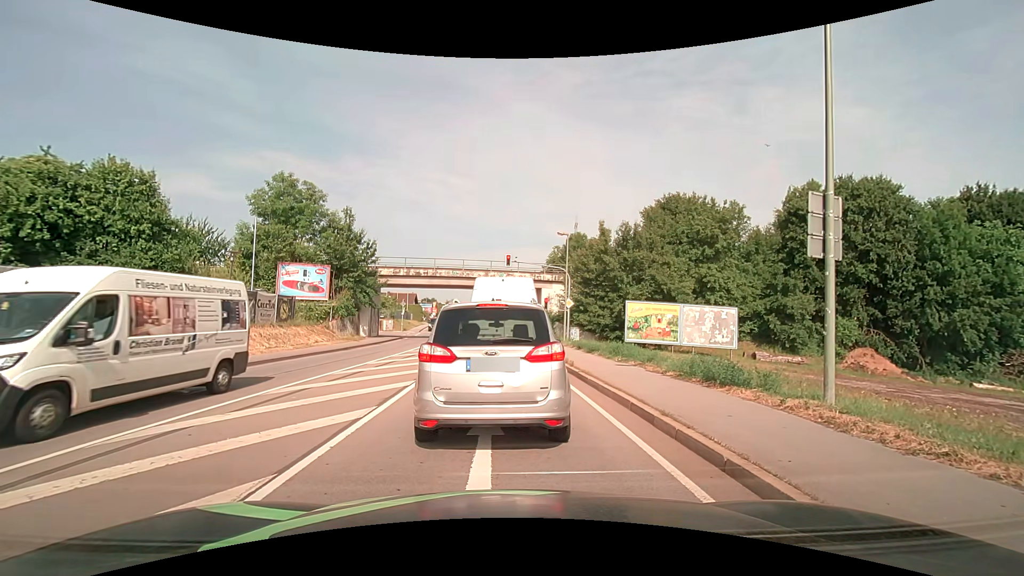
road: primary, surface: asphalt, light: Day
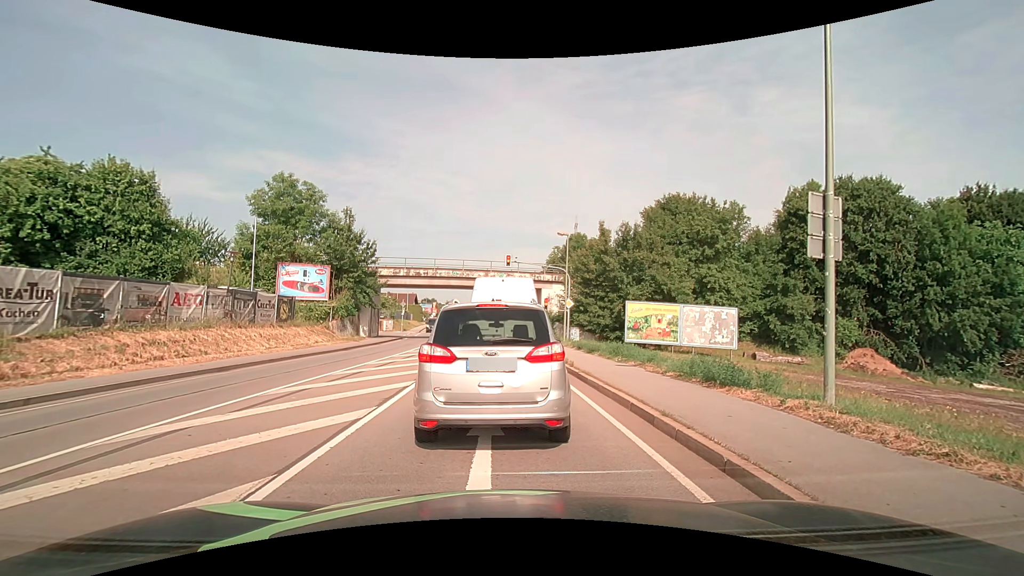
(0.0, +0.1) m; 0°
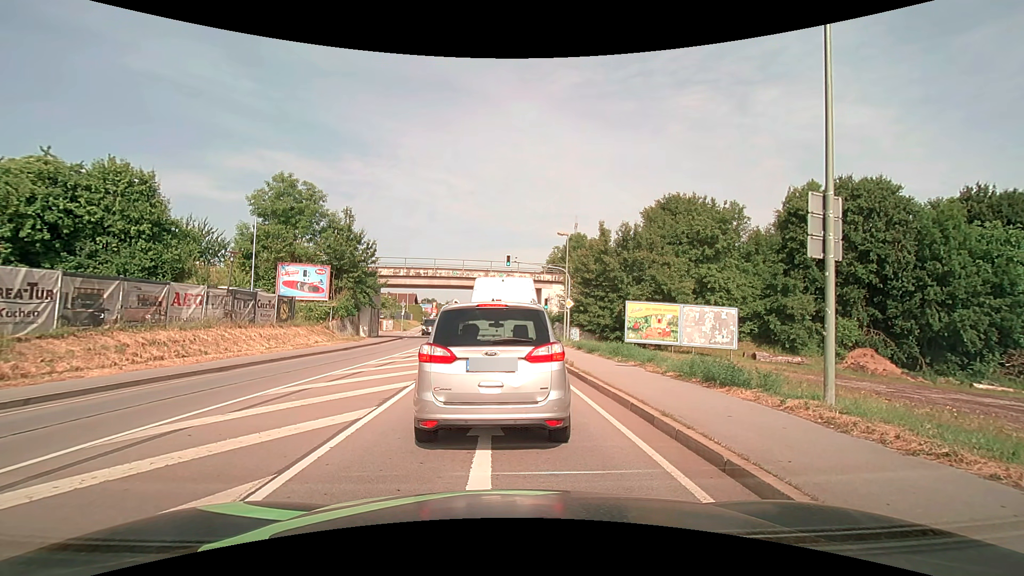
(0.0, 0.0) m; 0°
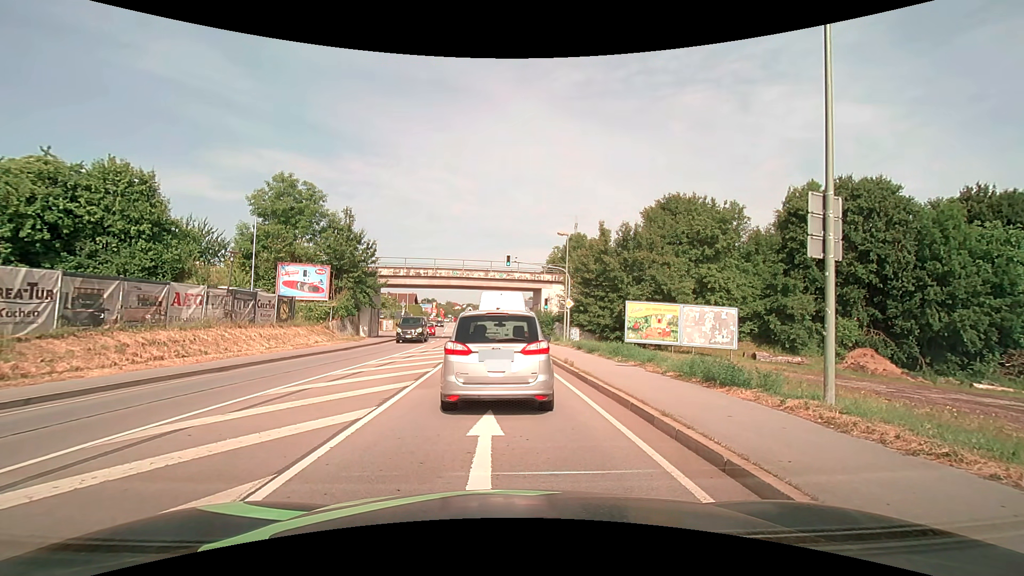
(0.0, 0.0) m; 0°
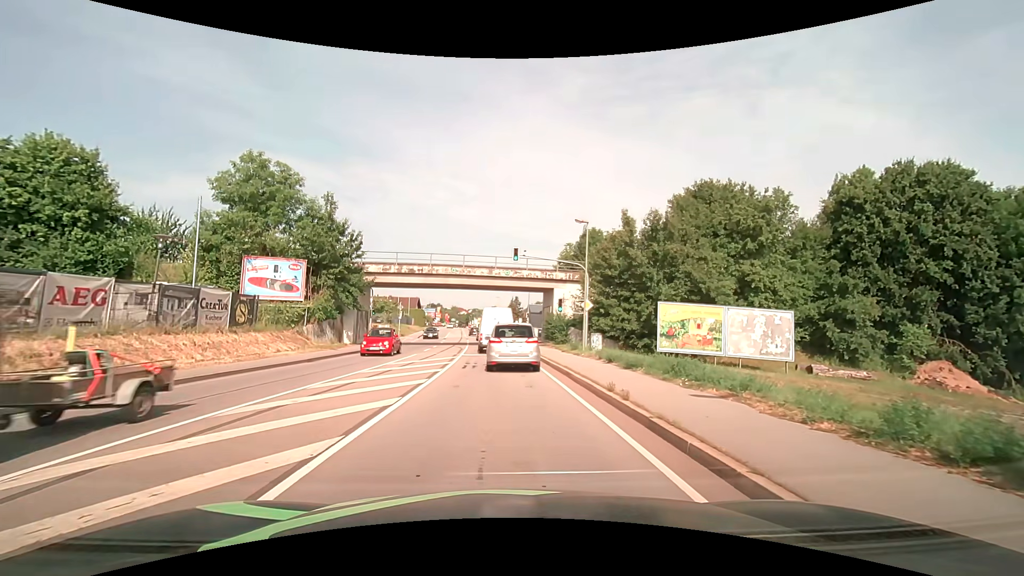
(+0.1, +6.6) m; +1°
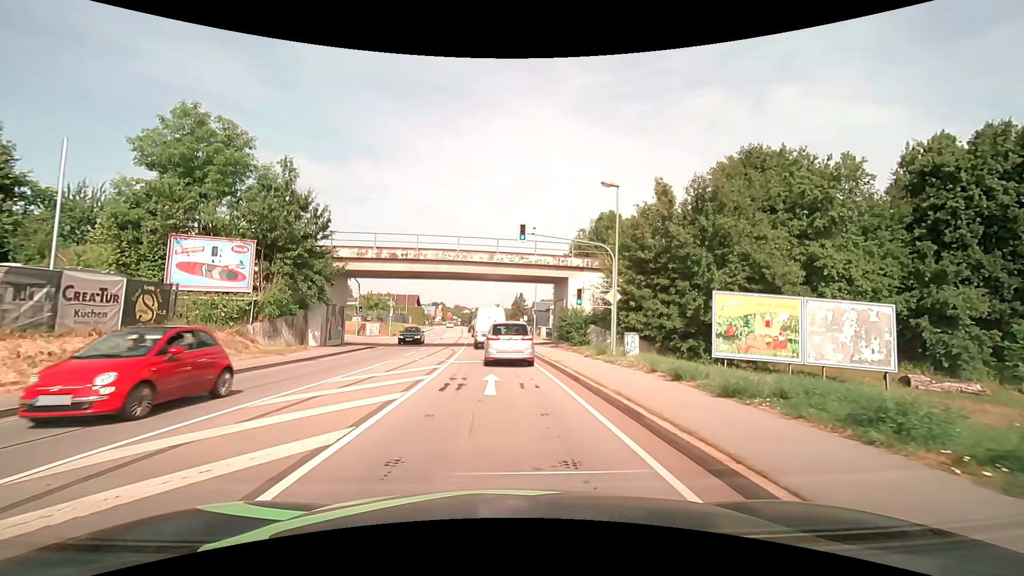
(-0.1, +7.5) m; -1°
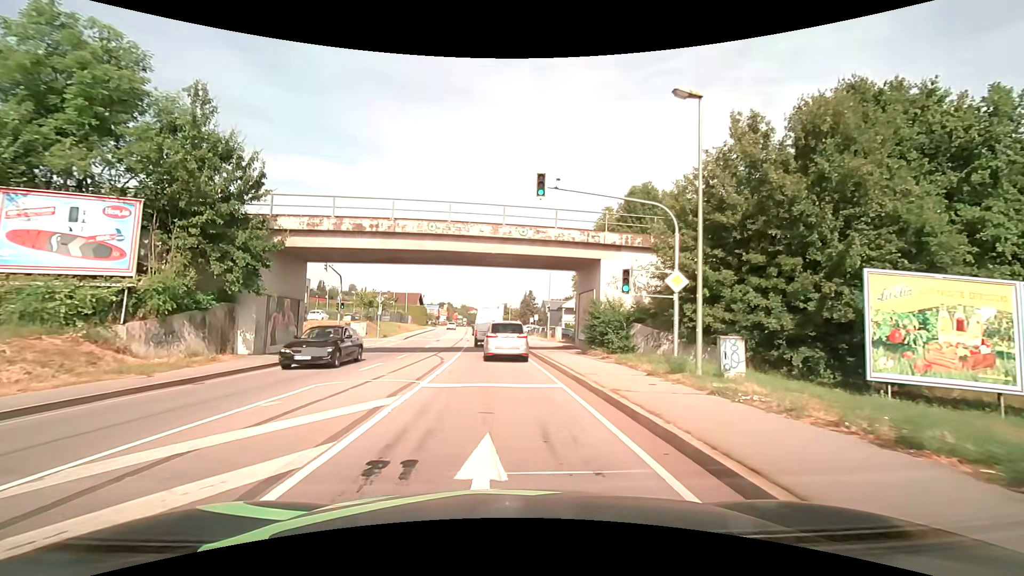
(-0.1, +8.9) m; -1°
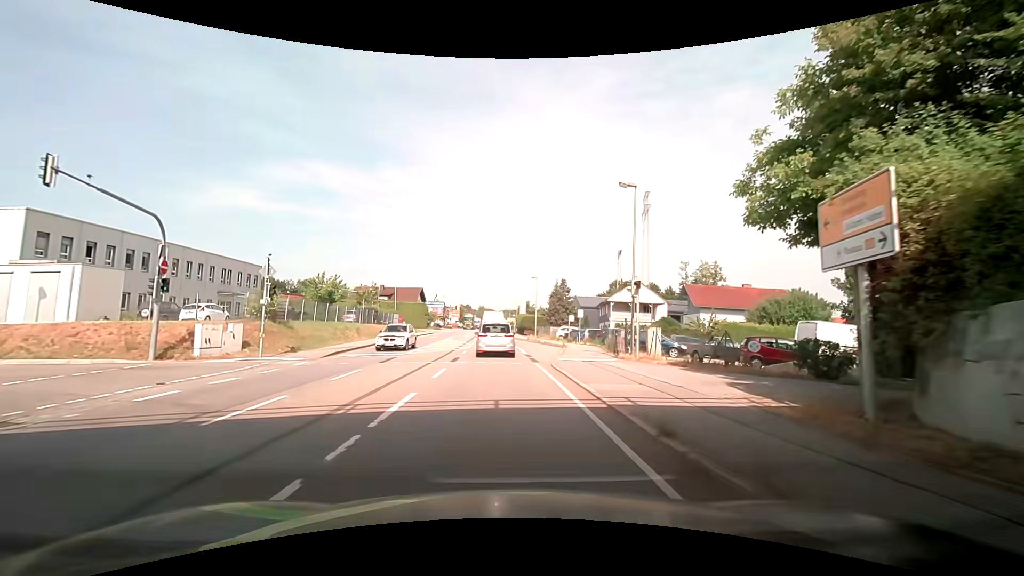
(-0.7, +27.1) m; -2°
(0, +10) (-1, +20) (-1, +30) (-1, +40) (-2, +50) (-2, +60) (-3, +70) (-3, +80) (-4, +90) (-4, +100) m
